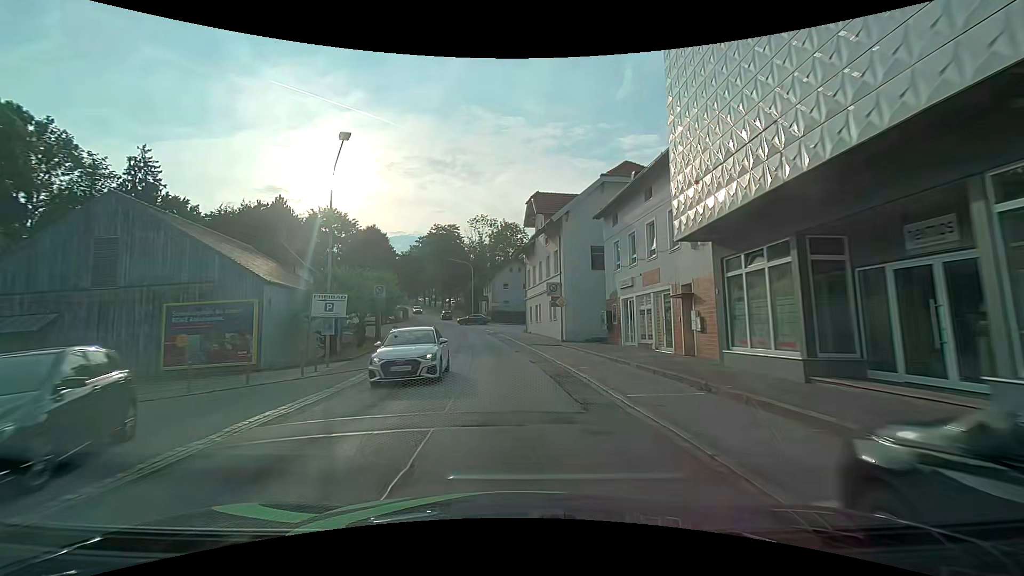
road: secondary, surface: asphalt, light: Day
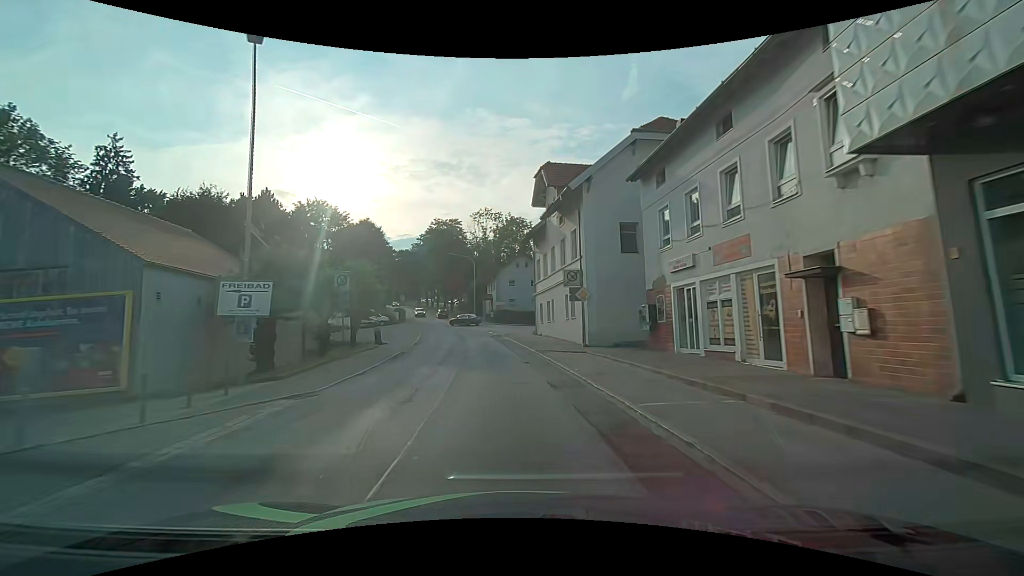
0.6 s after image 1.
(0.0, +7.6) m; 0°
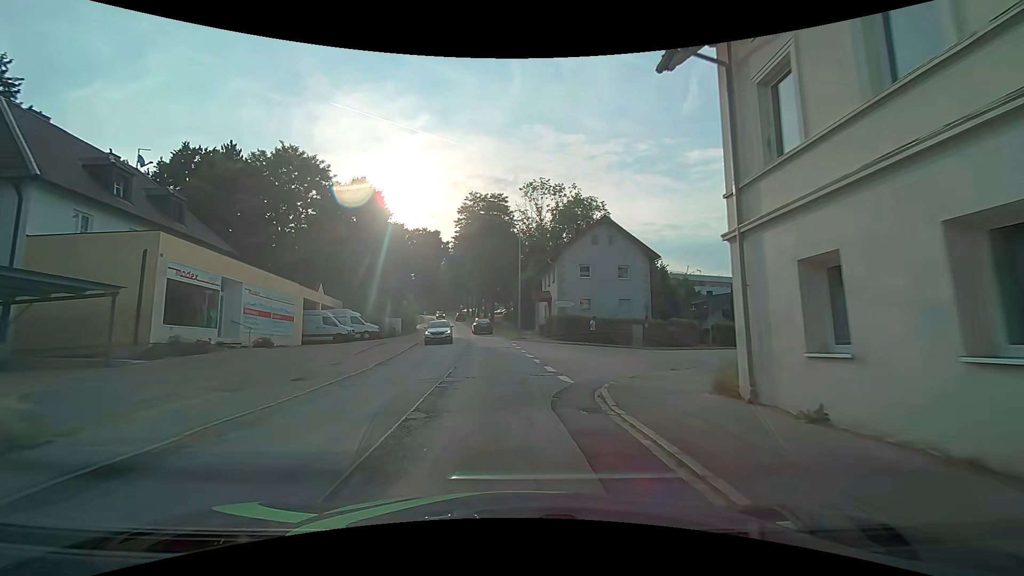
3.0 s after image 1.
(-1.8, +29.2) m; -7°
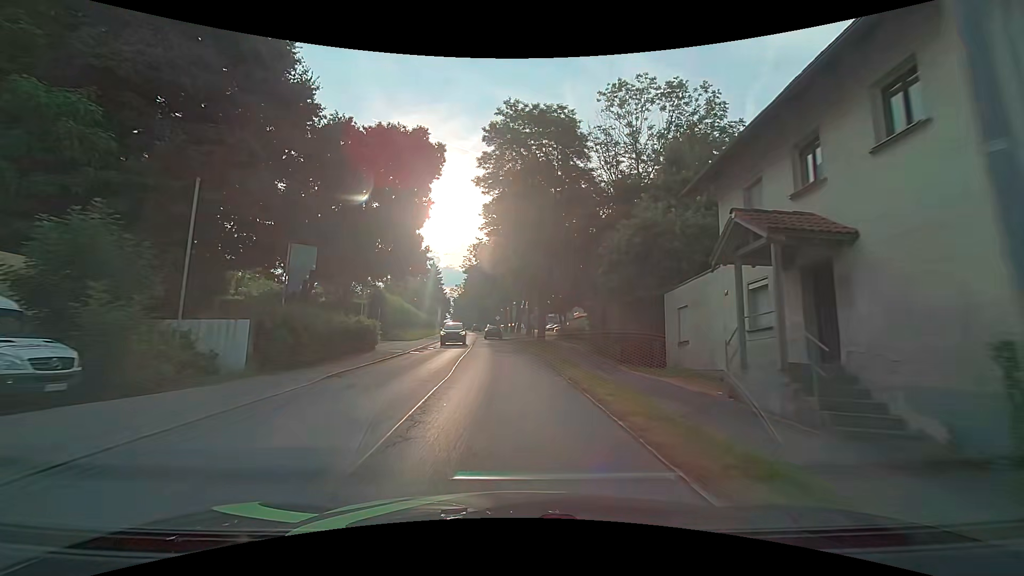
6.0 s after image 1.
(-1.5, +34.2) m; -5°
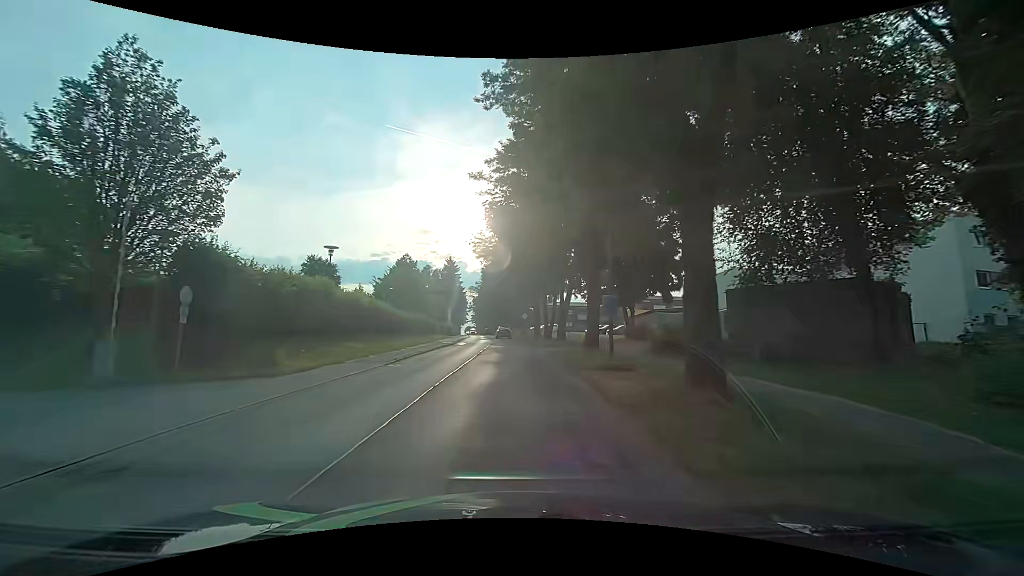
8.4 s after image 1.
(-0.8, +28.6) m; -2°
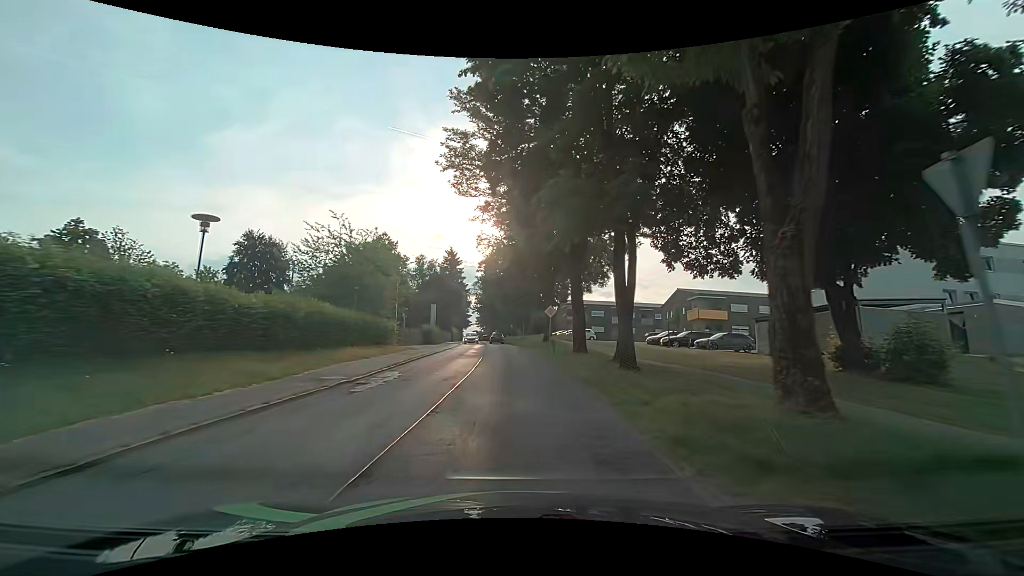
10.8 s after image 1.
(-1.1, +29.4) m; -2°
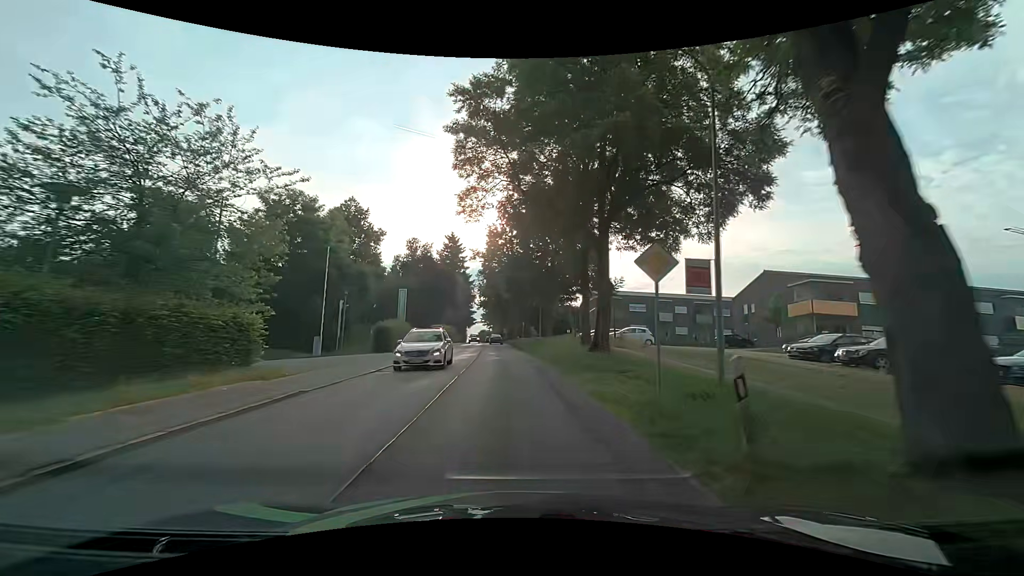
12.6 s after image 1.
(-0.3, +22.5) m; -1°
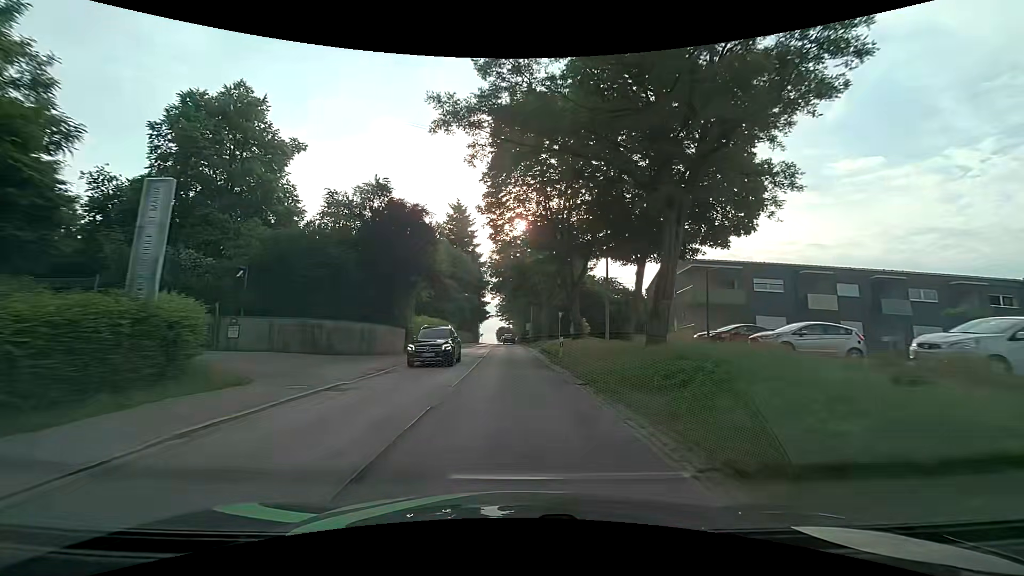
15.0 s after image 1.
(-0.9, +30.3) m; -2°
(0, +10) (0, +20) (0, +30) (-1, +40) (-1, +50) (-1, +60) (-2, +70) (-2, +80) (-2, +90) (-2, +100) m
